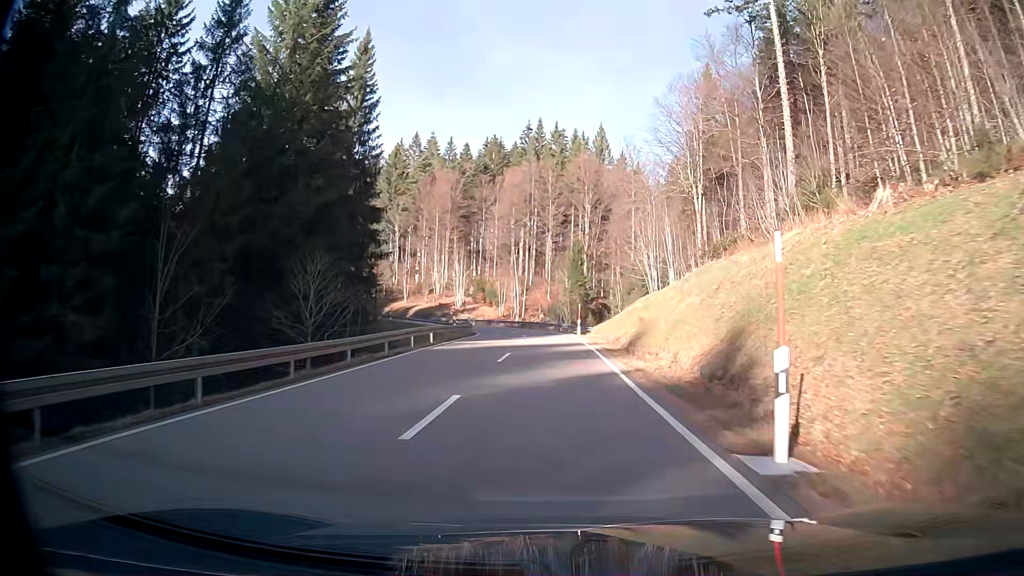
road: secondary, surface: asphalt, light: Day
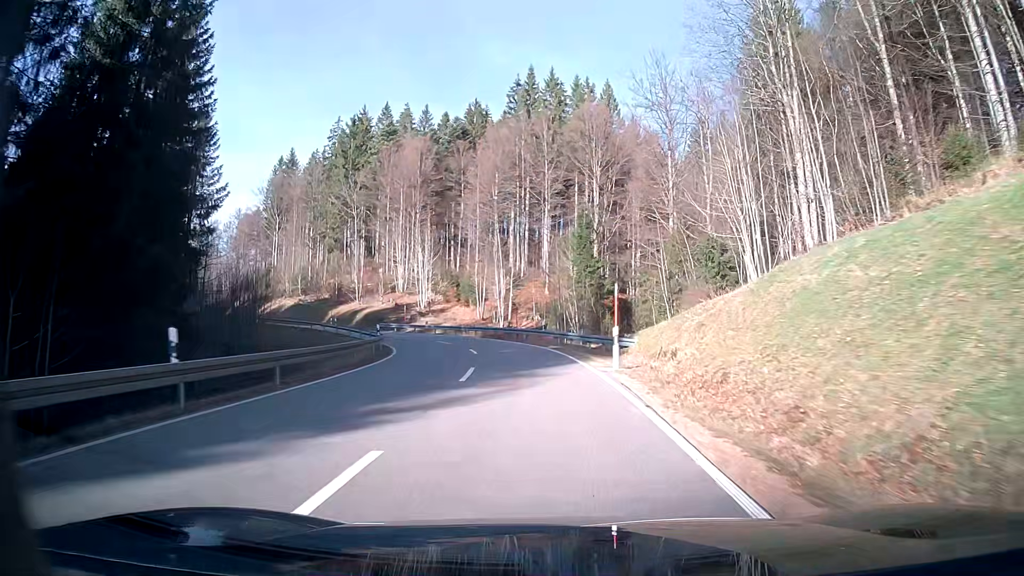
(-0.1, +28.7) m; -2°
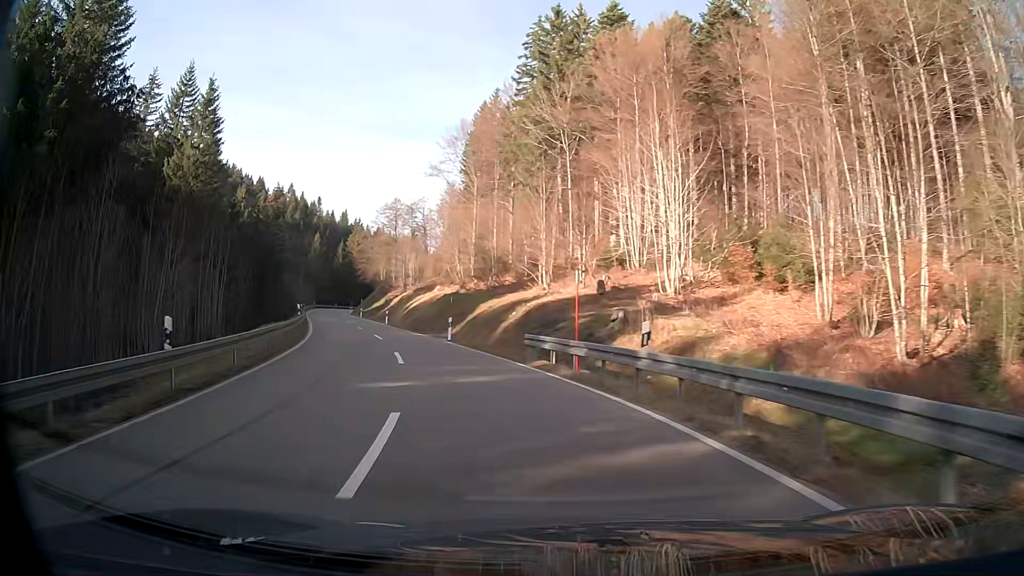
(-8.2, +44.2) m; -27°
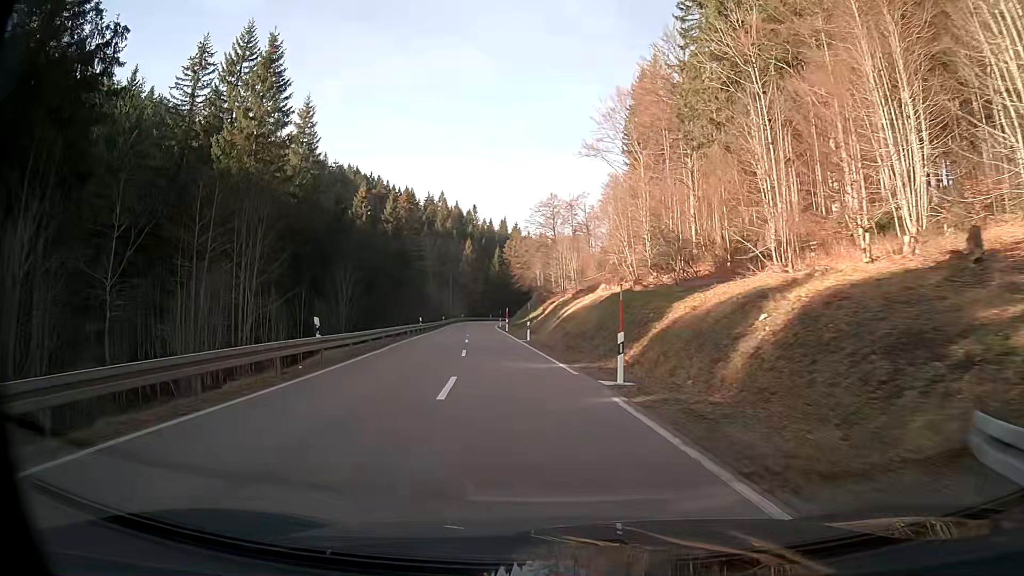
(-2.0, +17.9) m; -11°
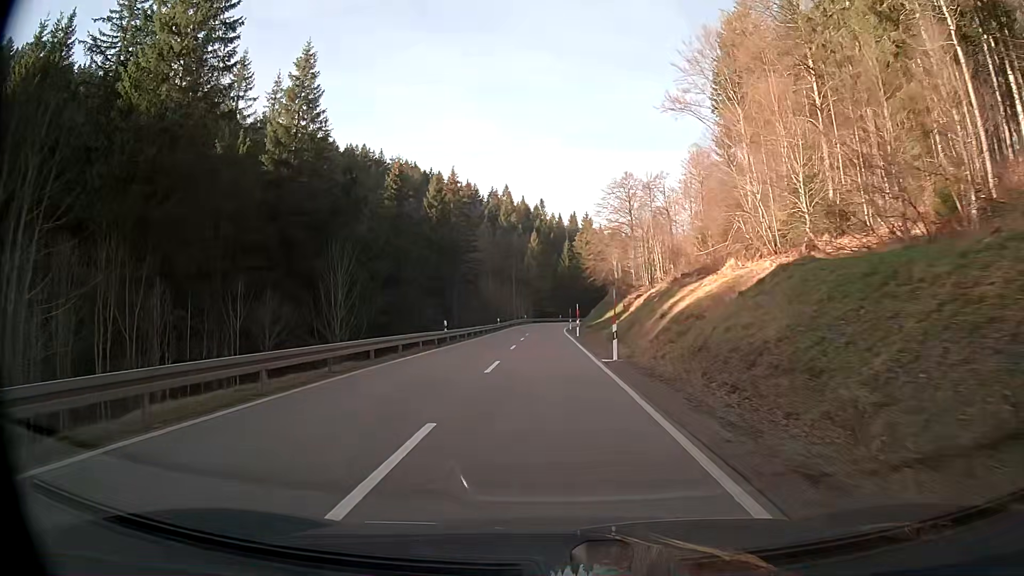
(-1.1, +18.6) m; -6°
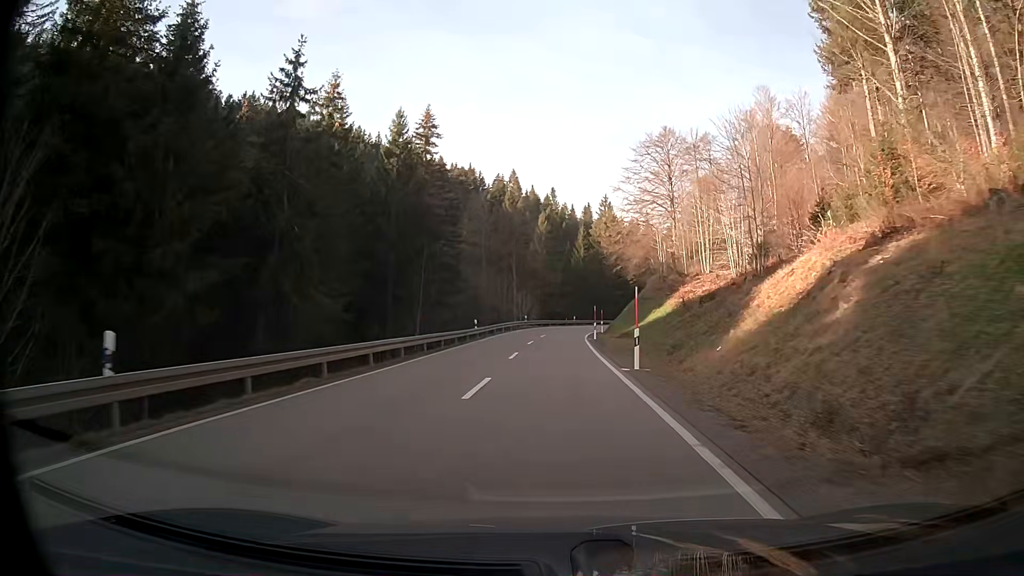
(-0.3, +29.1) m; -1°
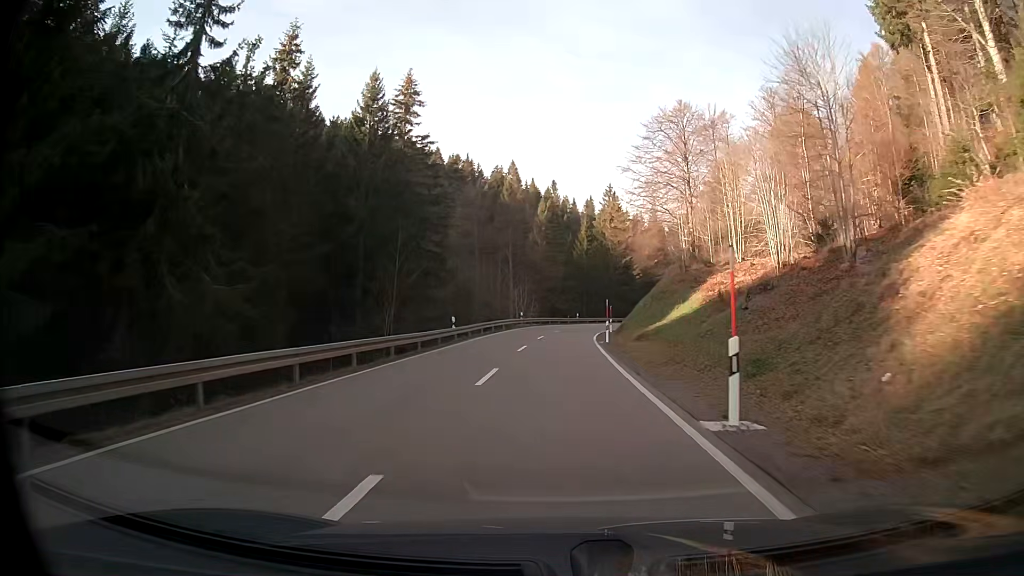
(0.0, +9.9) m; 0°
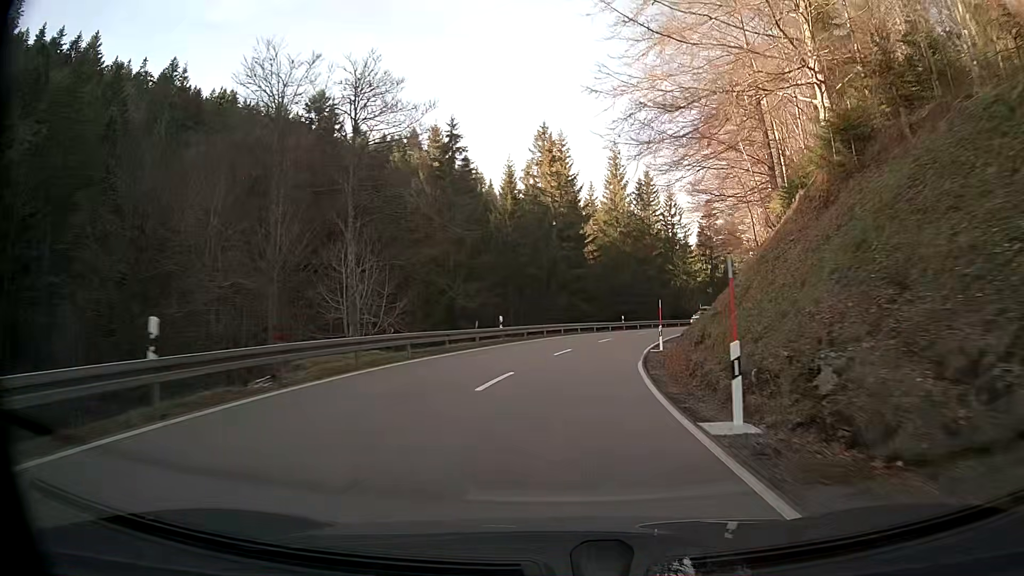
(+1.9, +49.0) m; +8°
